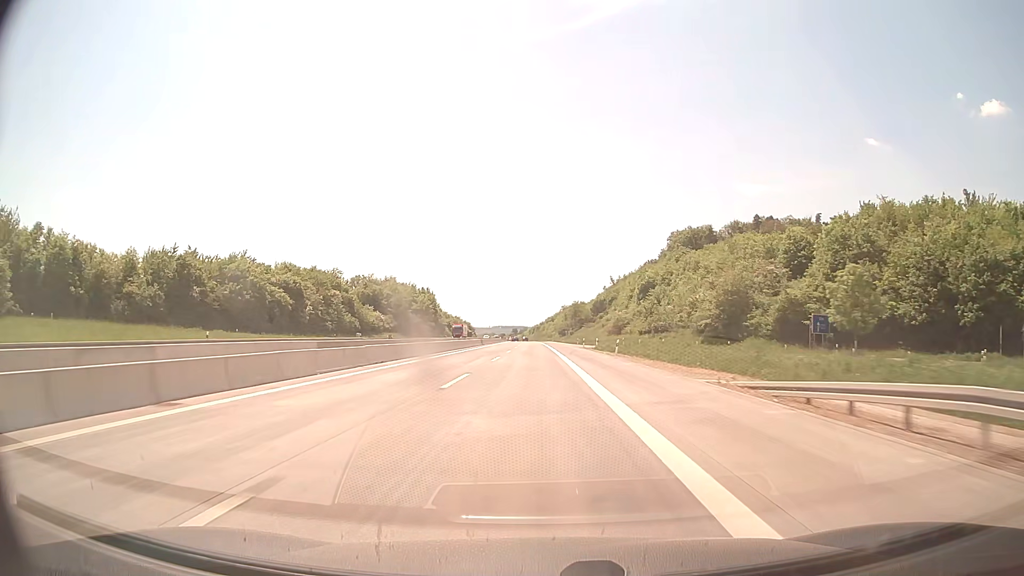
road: motorway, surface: concrete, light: Day
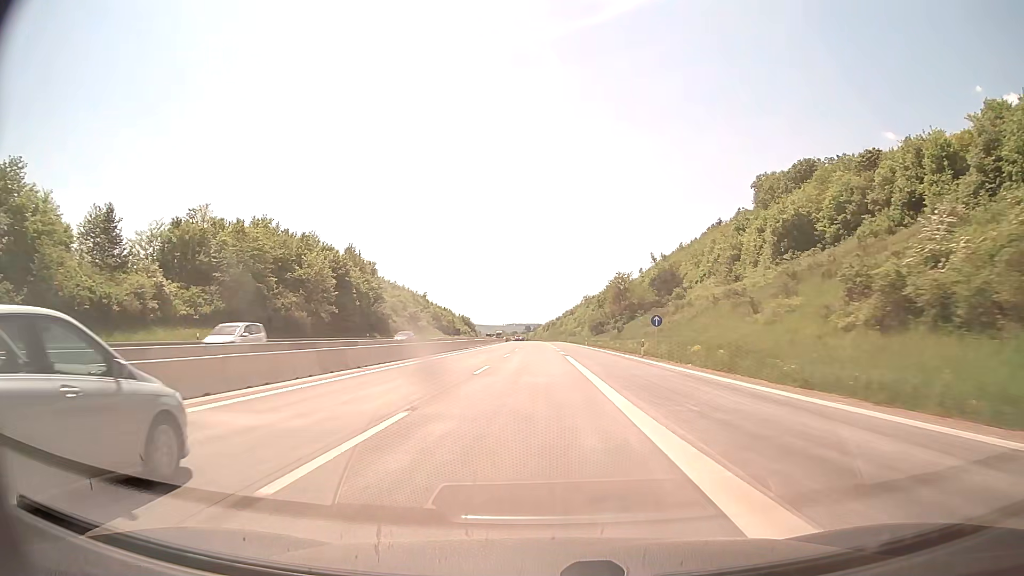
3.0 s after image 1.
(-1.2, +99.1) m; -1°
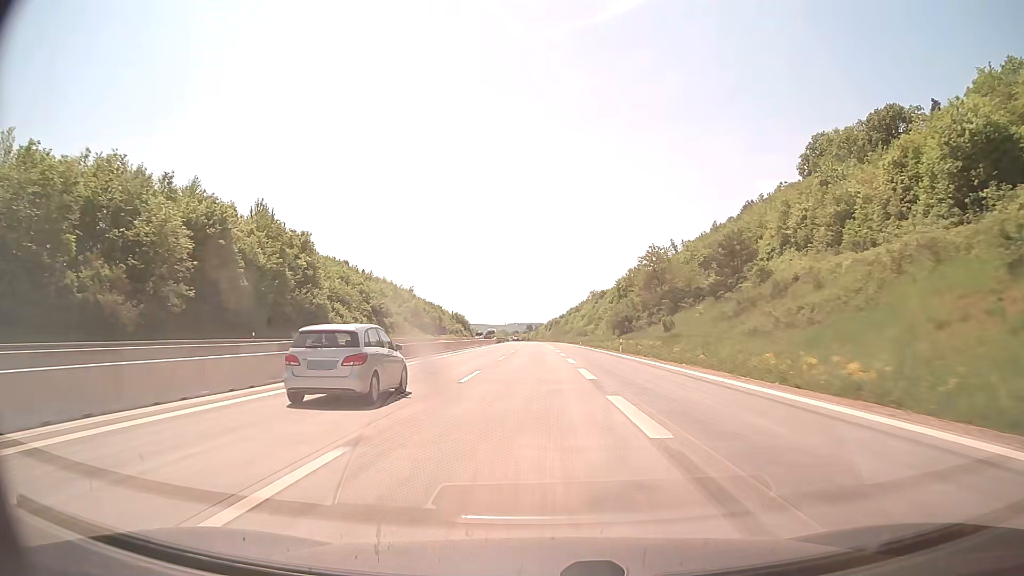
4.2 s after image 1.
(-0.1, +39.7) m; 0°
(0, +10) (0, +20) (0, +30) (0, +40) (0, +50) (0, +60) (0, +70) (-1, +80) (-1, +90) (-1, +100) m
